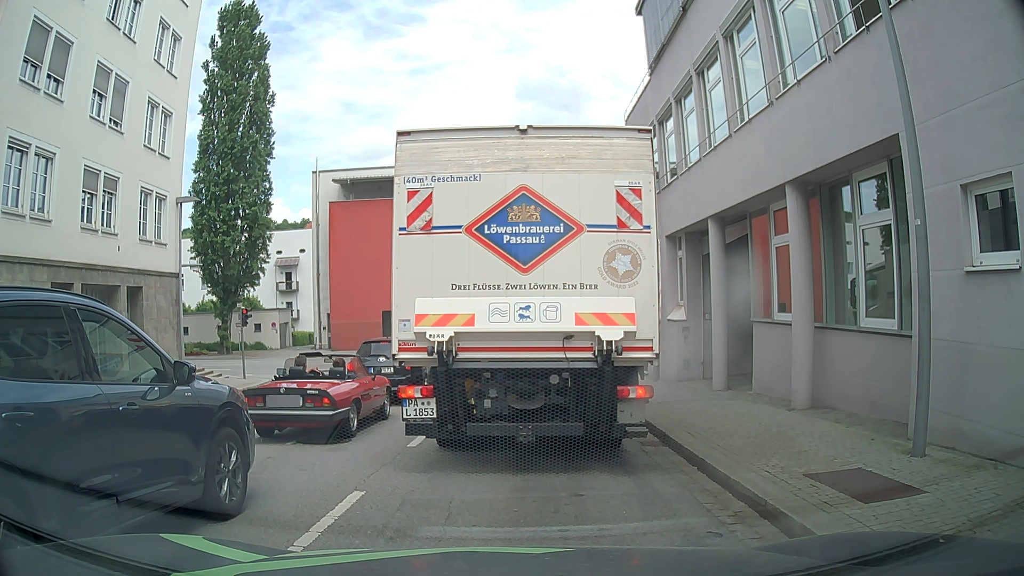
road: tertiary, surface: asphalt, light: Day
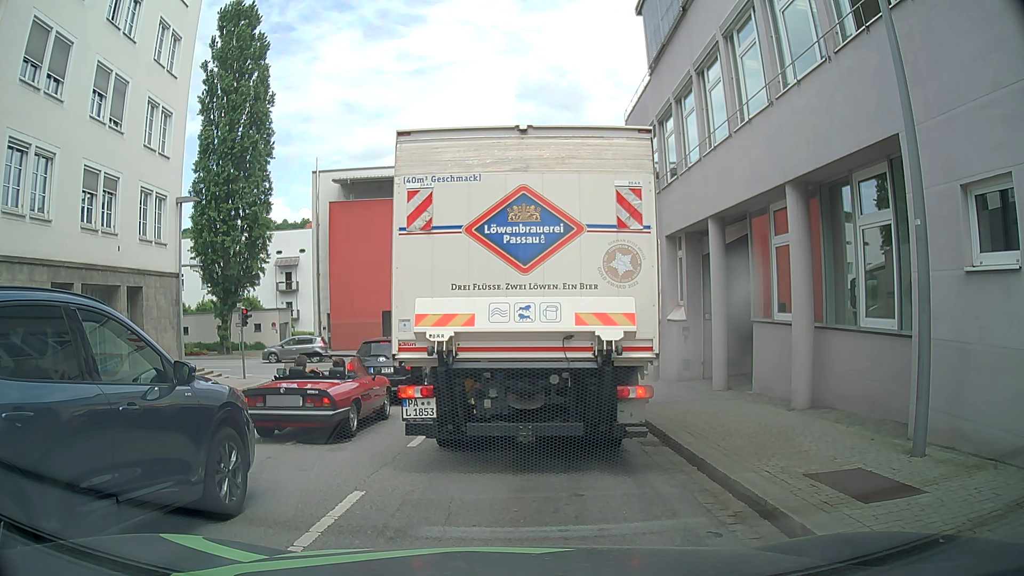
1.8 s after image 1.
(0.0, 0.0) m; 0°
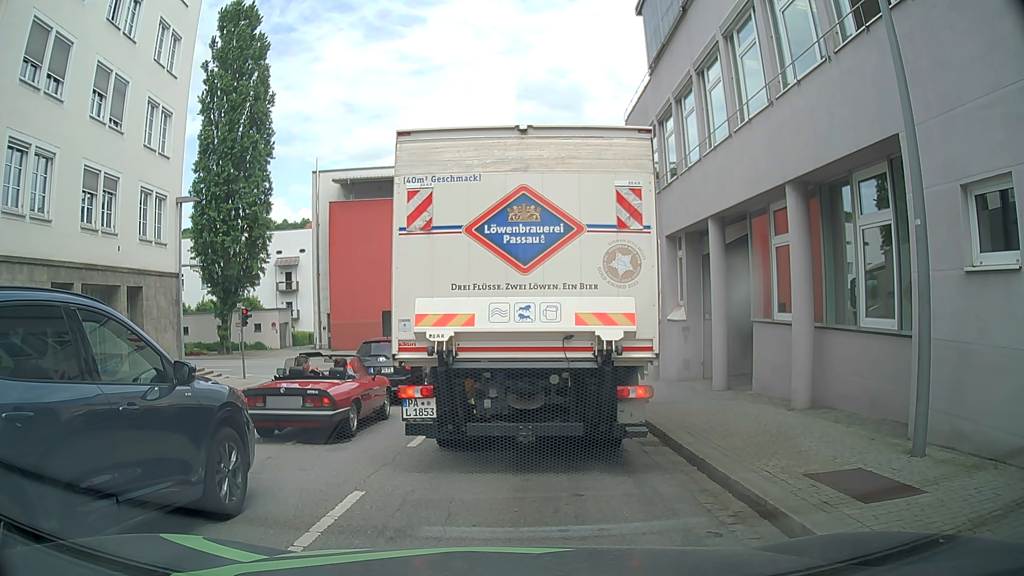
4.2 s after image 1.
(0.0, 0.0) m; 0°
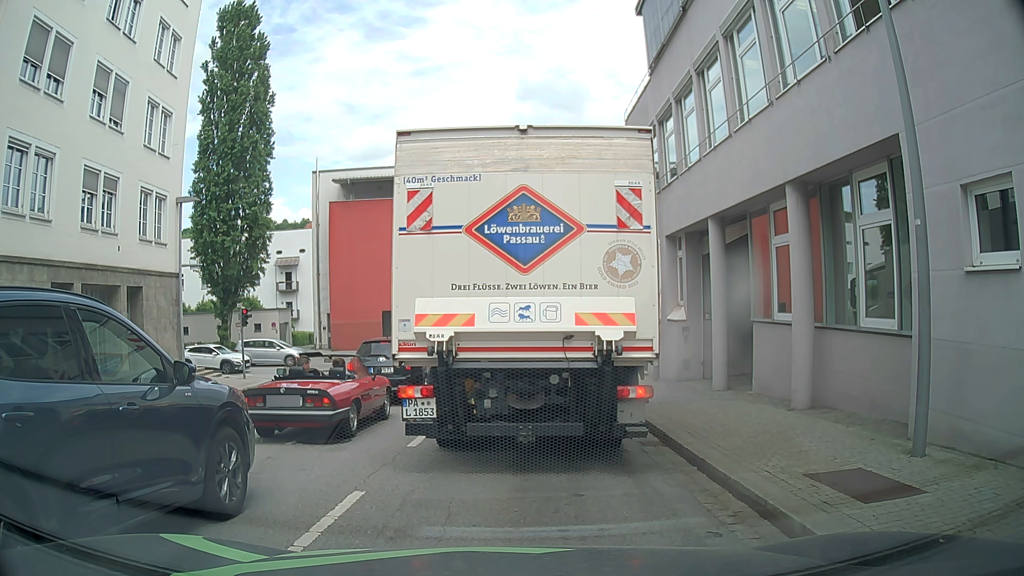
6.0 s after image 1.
(0.0, 0.0) m; 0°
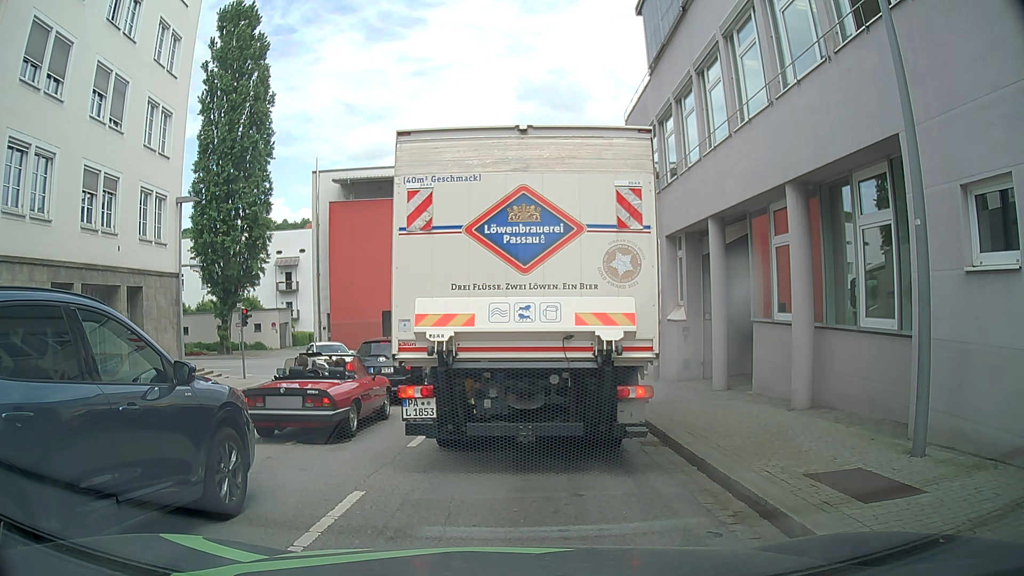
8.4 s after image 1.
(0.0, 0.0) m; 0°
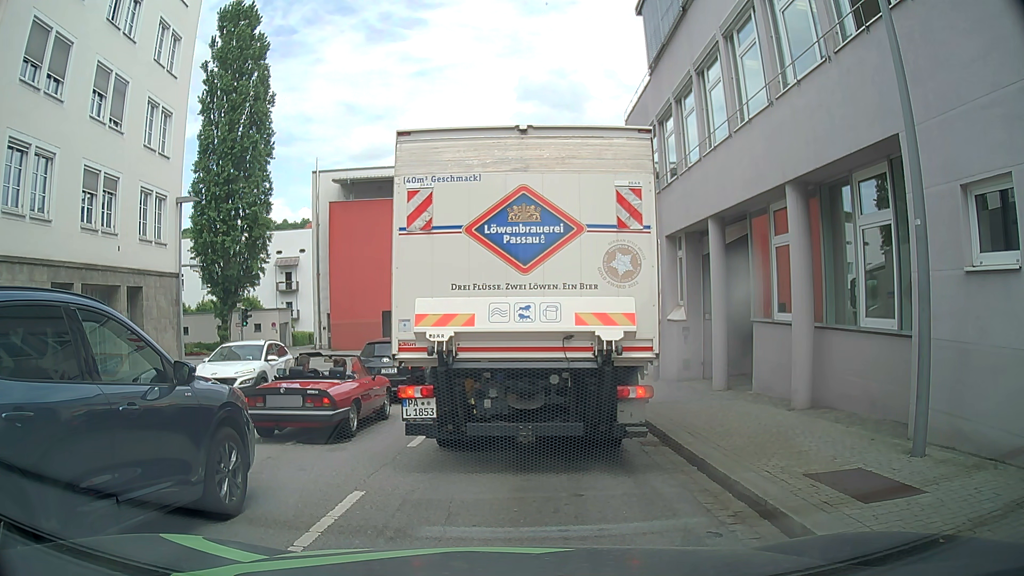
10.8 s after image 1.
(0.0, 0.0) m; 0°
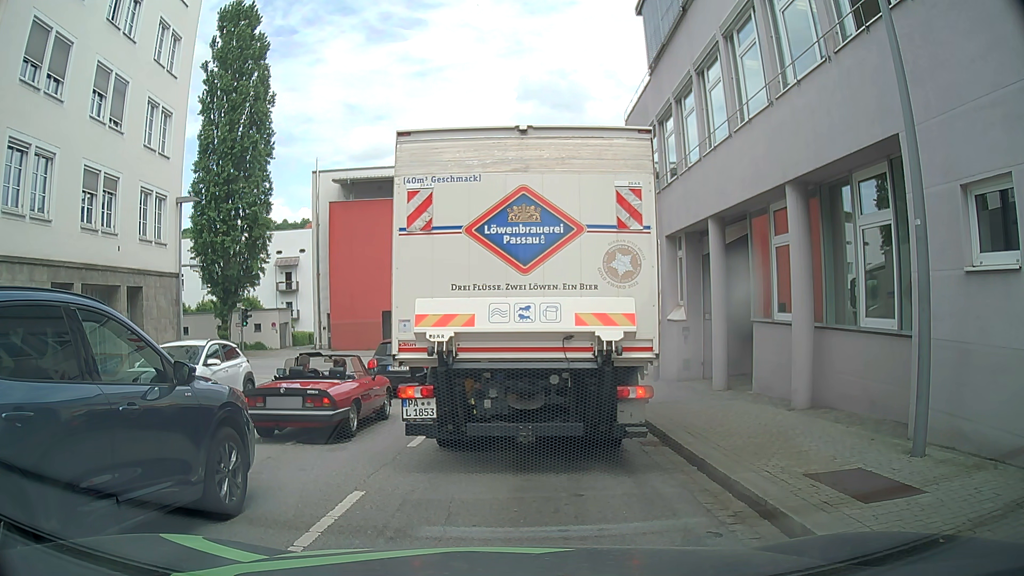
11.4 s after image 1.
(0.0, 0.0) m; 0°
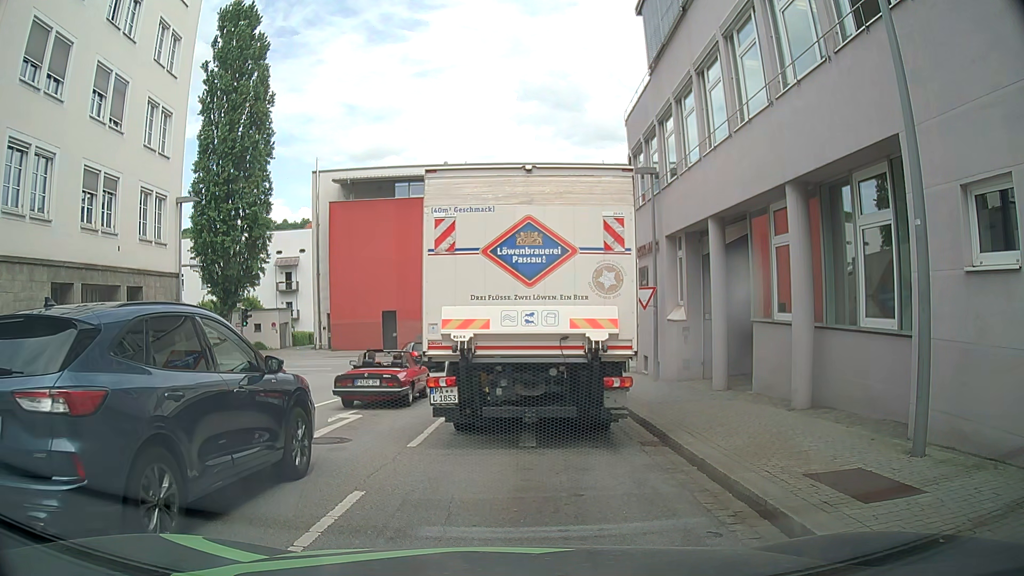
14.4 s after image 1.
(0.0, 0.0) m; 0°
